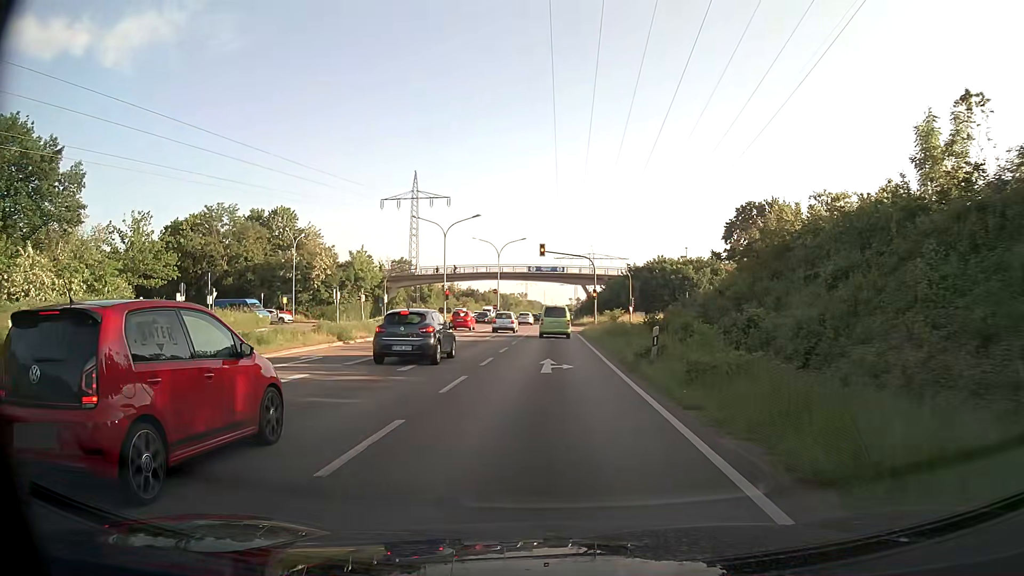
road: primary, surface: asphalt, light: Day
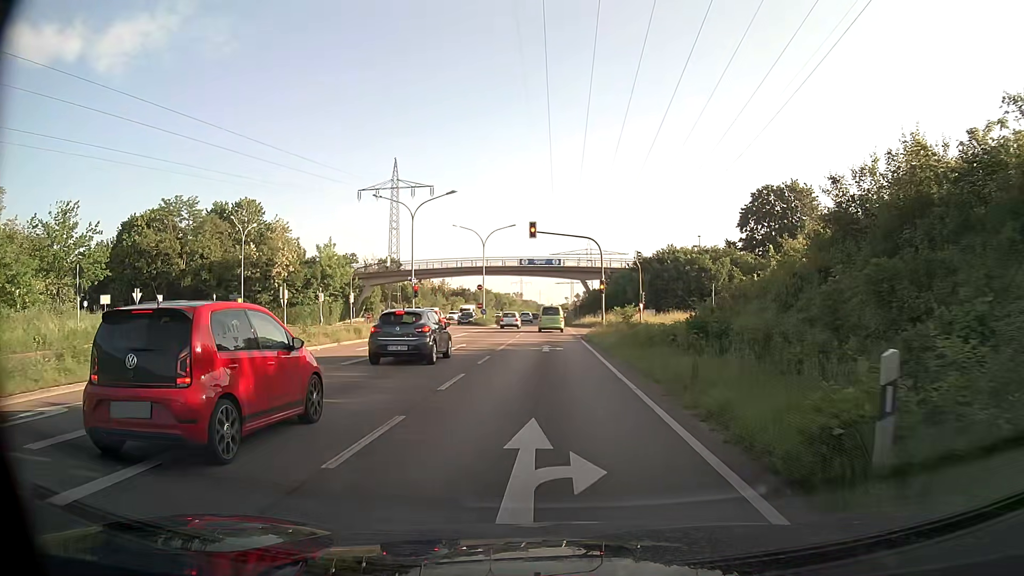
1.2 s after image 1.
(0.0, +11.5) m; 0°
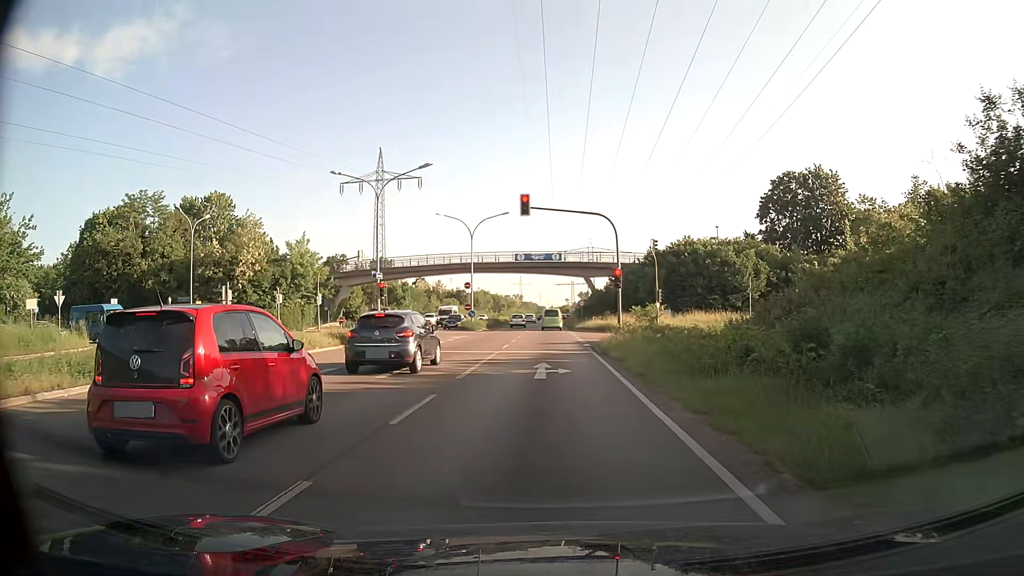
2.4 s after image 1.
(0.0, +9.3) m; 0°
